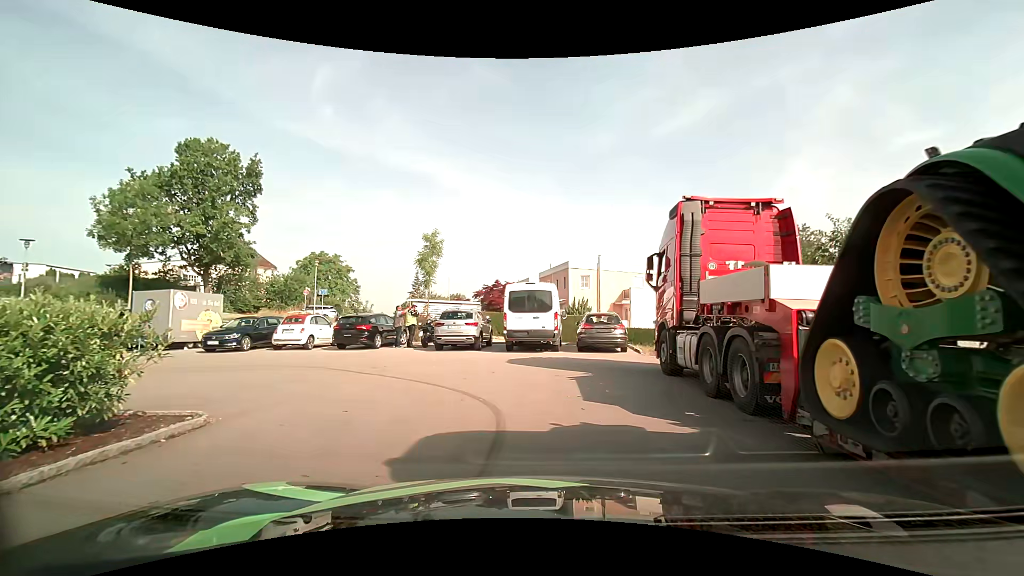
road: residential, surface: asphalt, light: Day
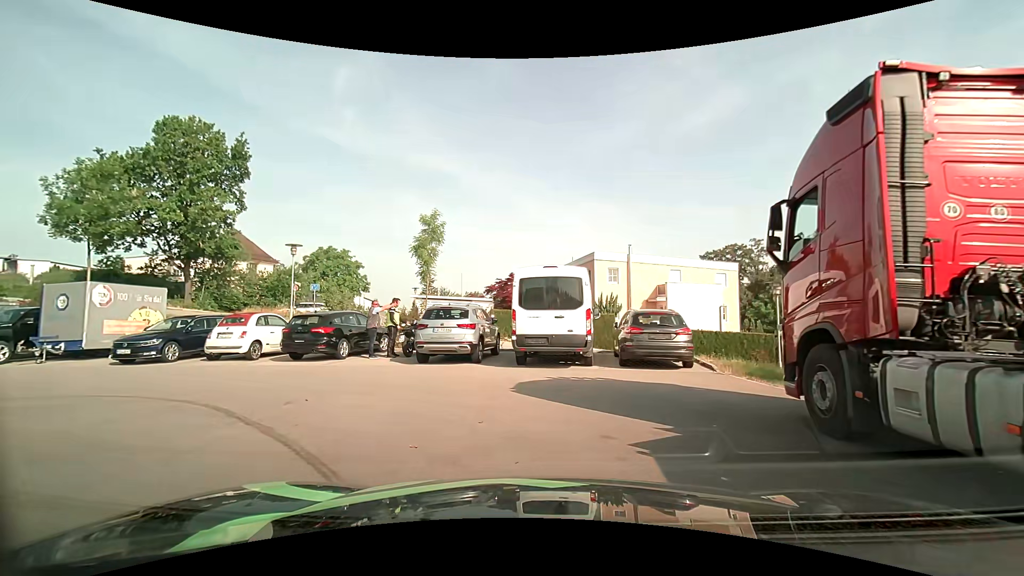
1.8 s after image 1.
(-0.1, +5.7) m; -3°
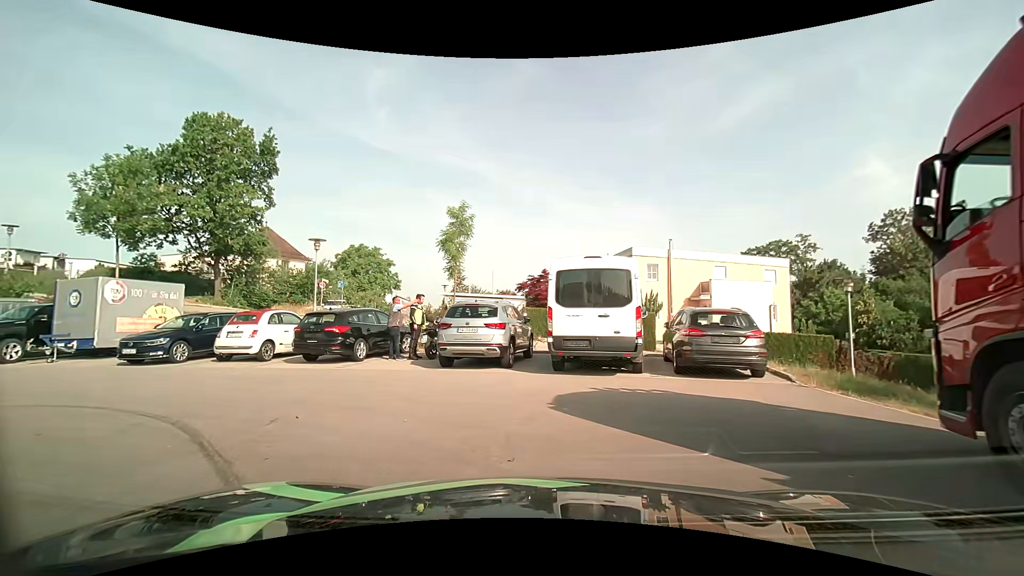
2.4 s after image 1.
(0.0, +1.7) m; -2°
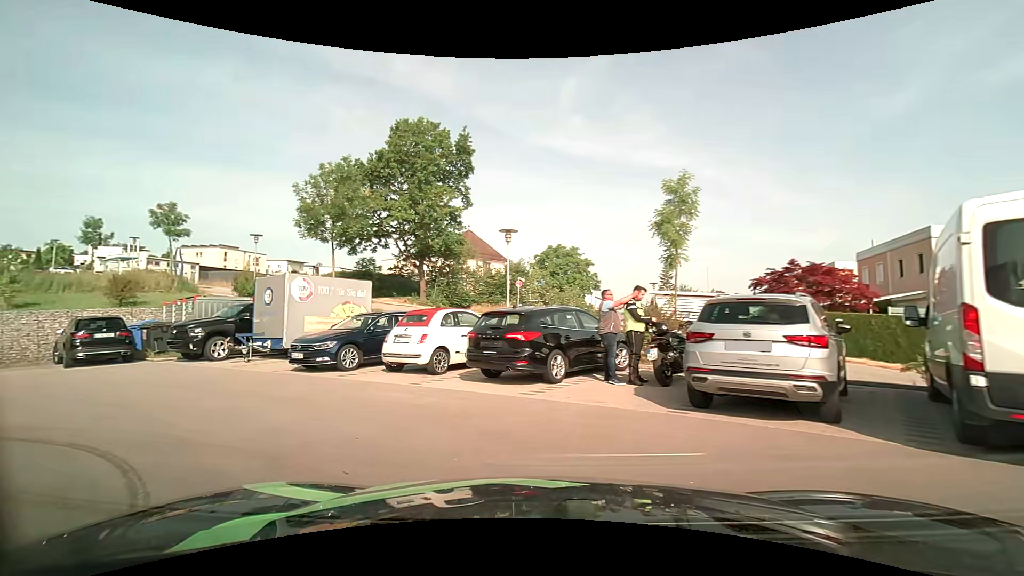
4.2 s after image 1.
(-0.9, +4.9) m; -23°
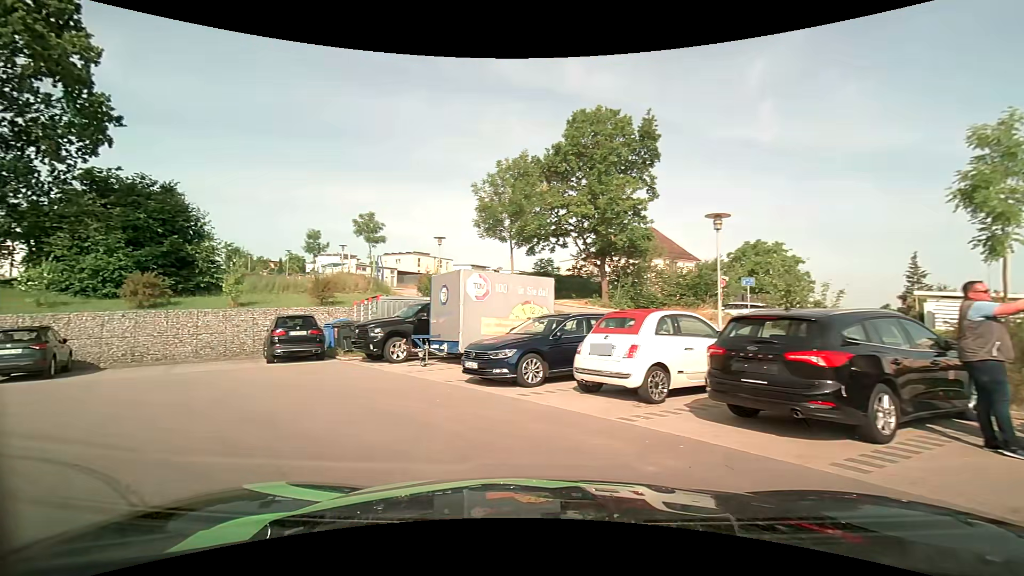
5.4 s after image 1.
(-0.5, +3.1) m; -20°
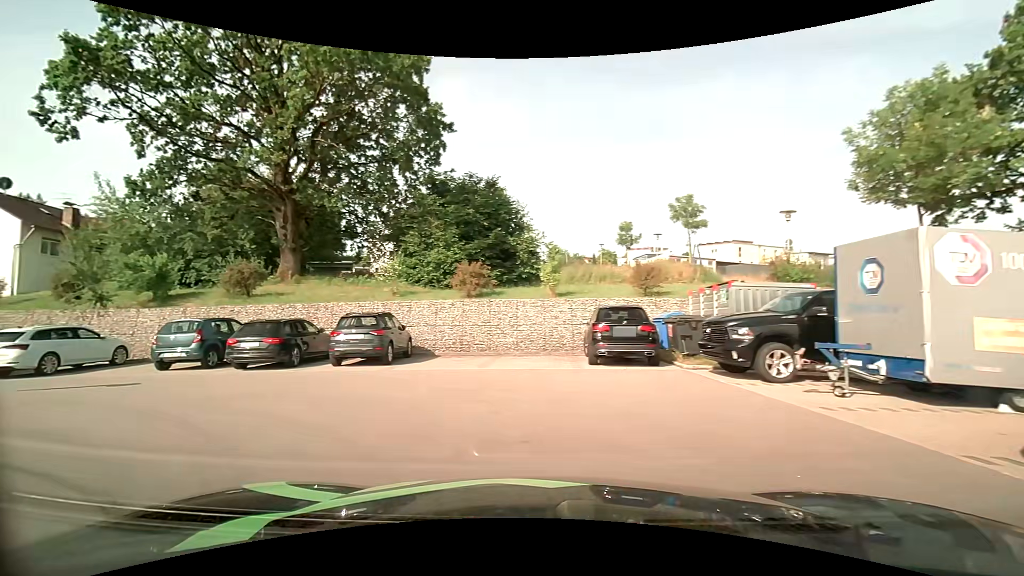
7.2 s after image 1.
(-1.4, +4.7) m; -34°
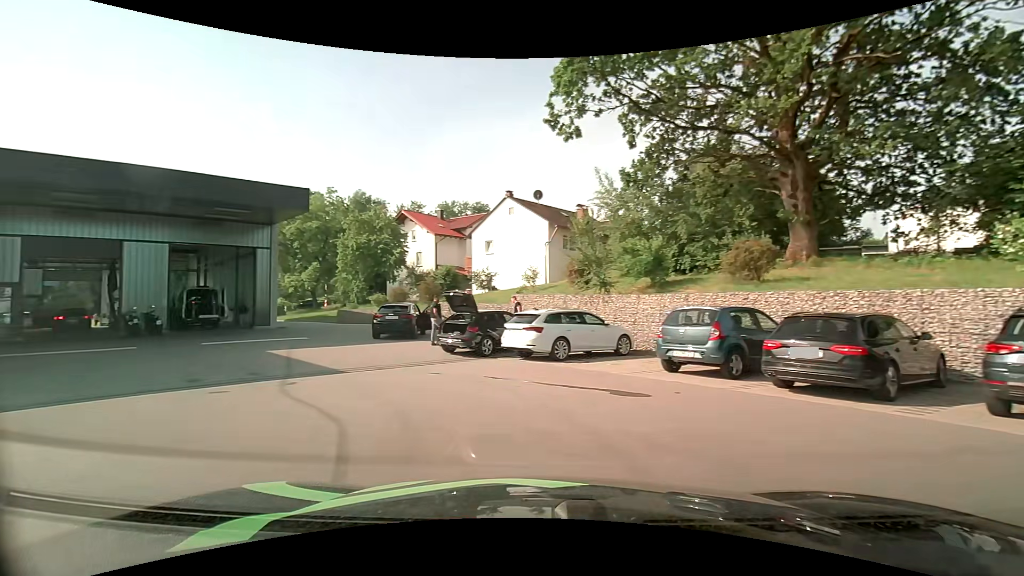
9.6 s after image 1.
(-2.7, +5.6) m; -52°
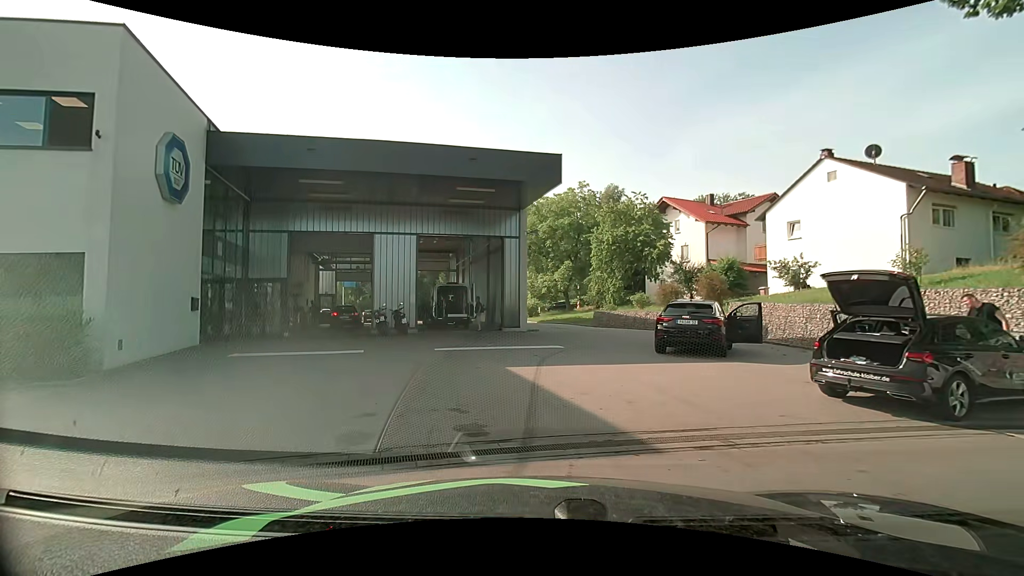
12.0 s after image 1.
(-2.3, +7.0) m; -28°
